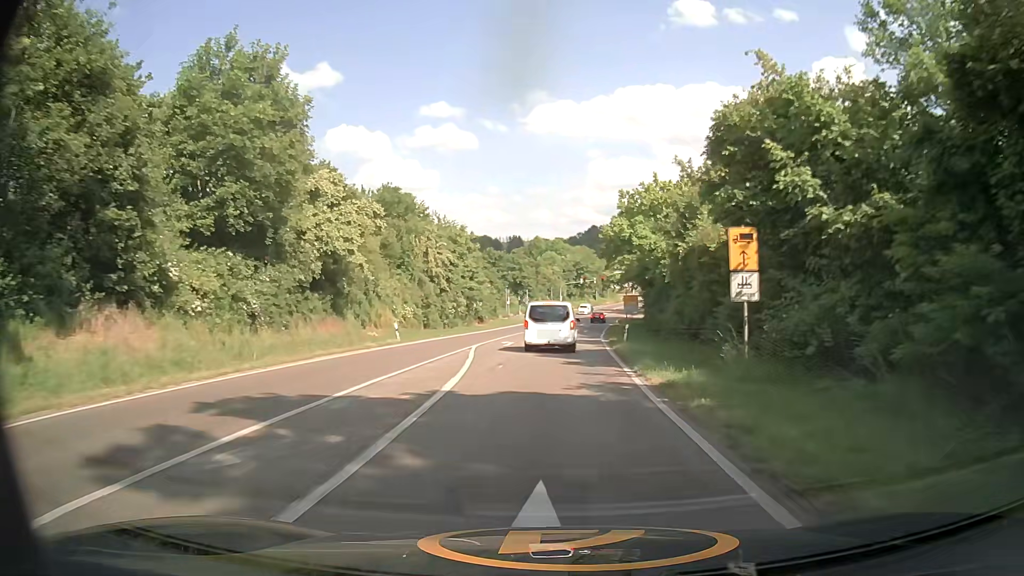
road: secondary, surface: asphalt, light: Day
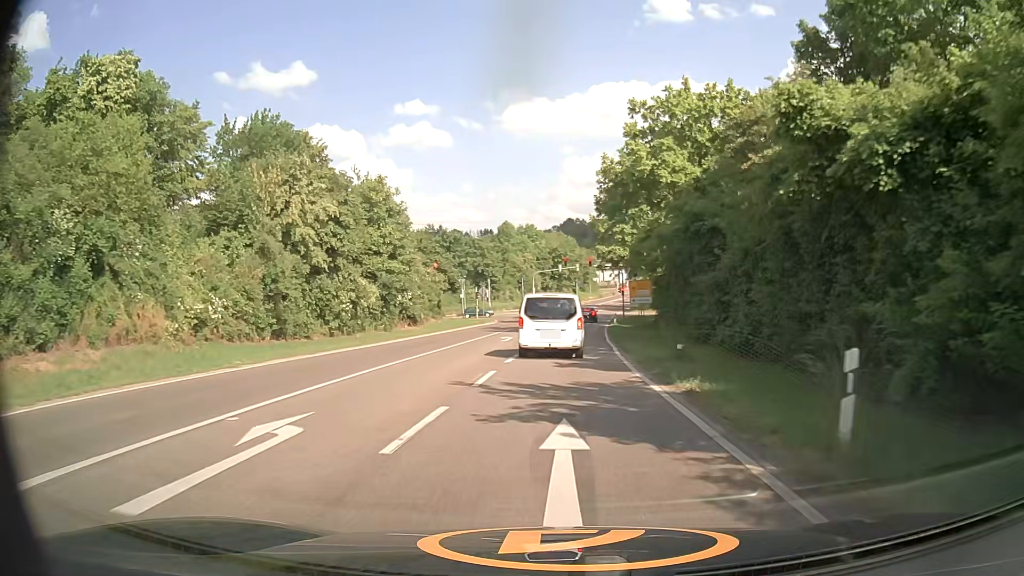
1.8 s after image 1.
(+0.6, +26.4) m; +3°
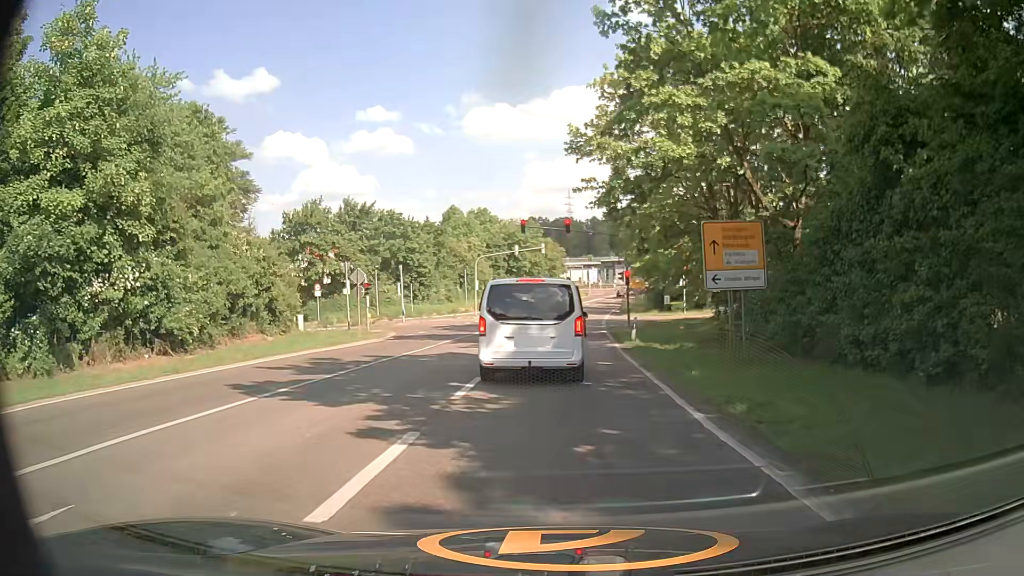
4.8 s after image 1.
(+0.6, +31.3) m; +3°
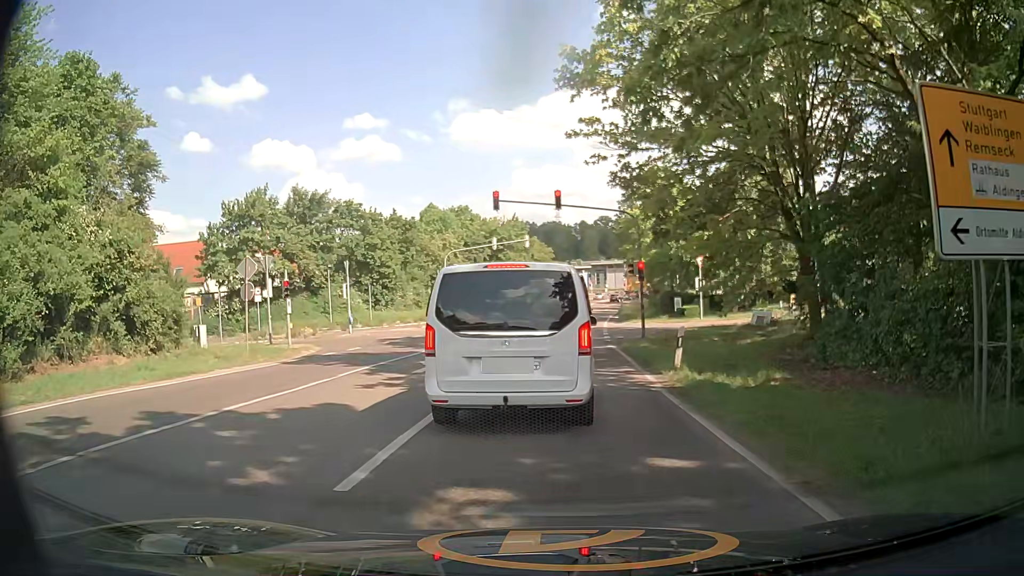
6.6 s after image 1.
(+0.1, +10.7) m; +2°
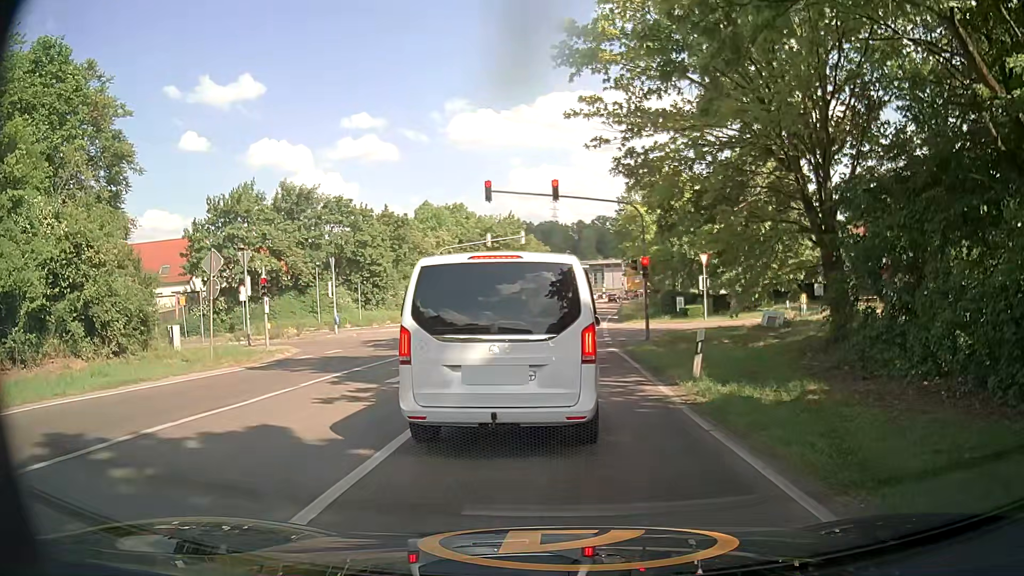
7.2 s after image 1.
(0.0, +2.1) m; 0°
